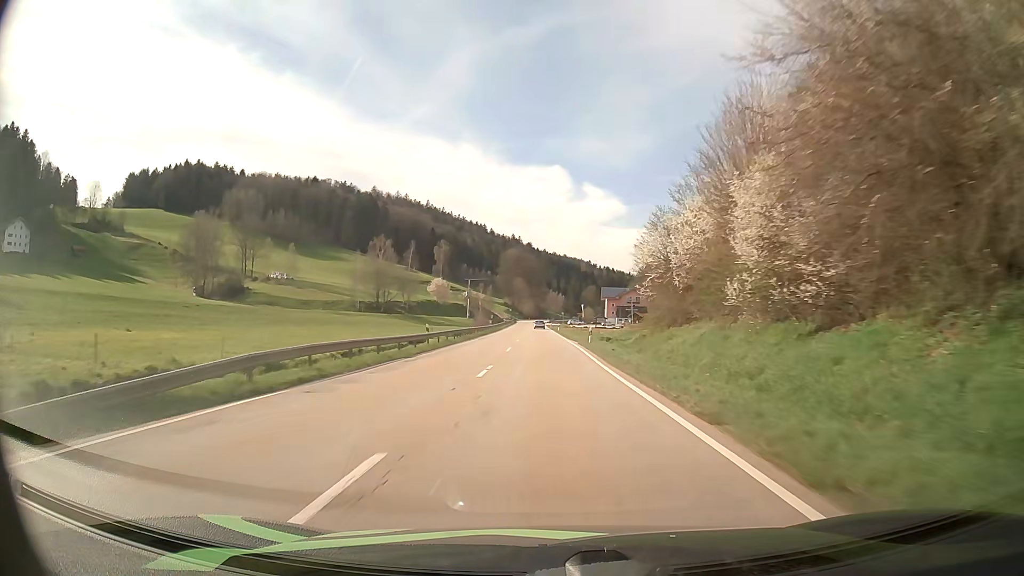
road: secondary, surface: asphalt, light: Day
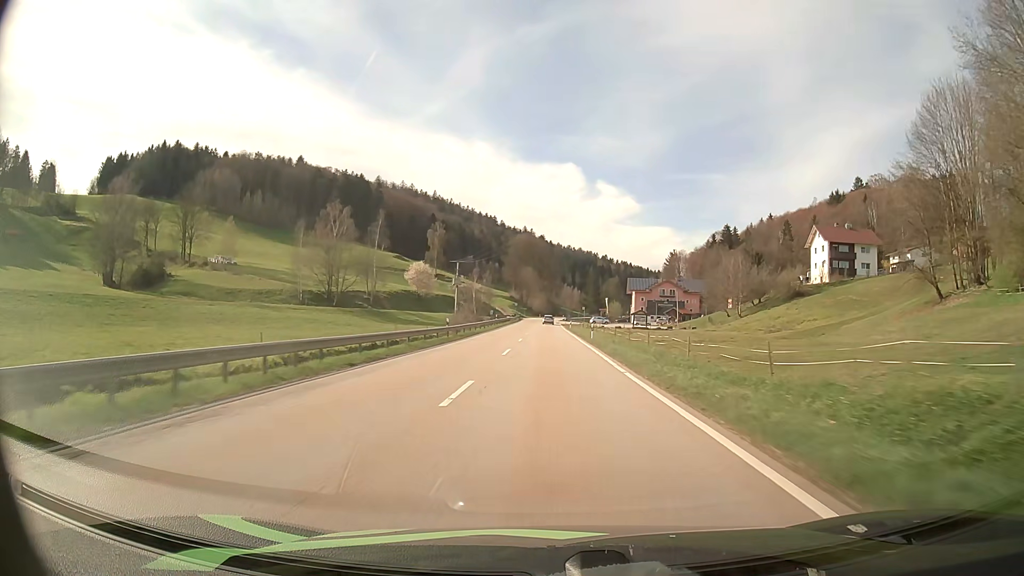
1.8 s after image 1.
(-0.4, +47.4) m; -1°
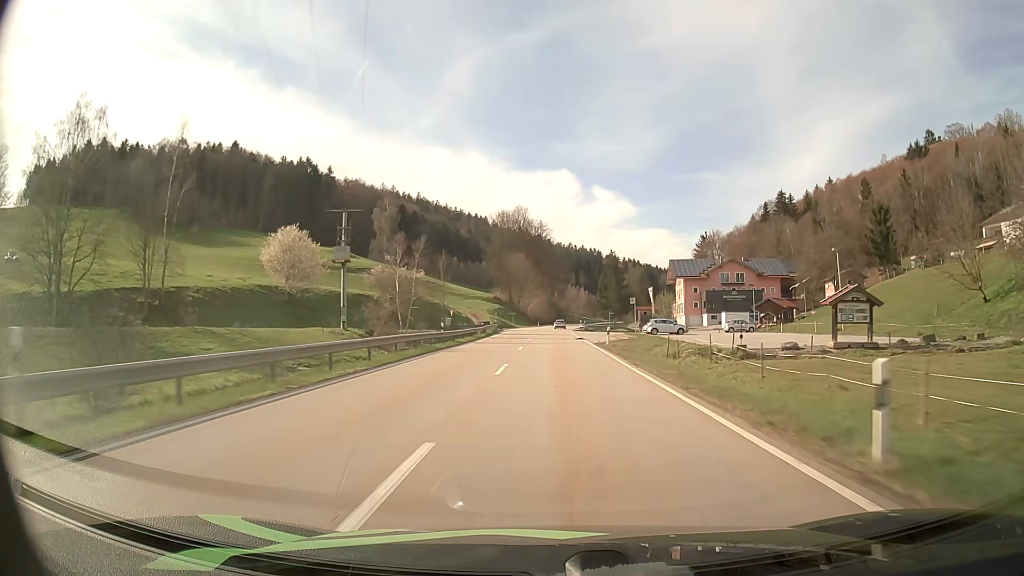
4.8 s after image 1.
(-0.1, +76.8) m; 0°
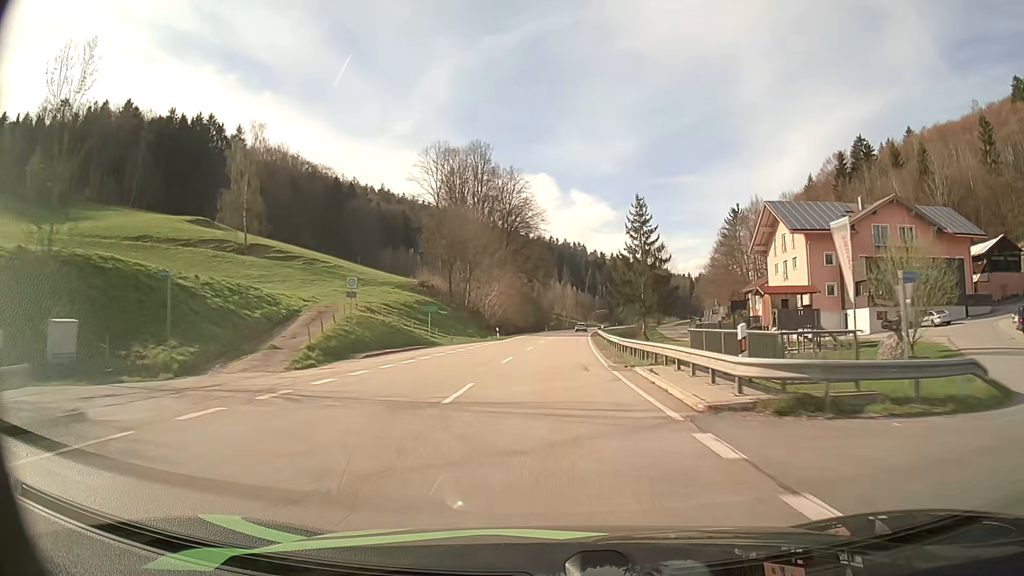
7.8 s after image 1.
(+0.4, +75.4) m; +2°
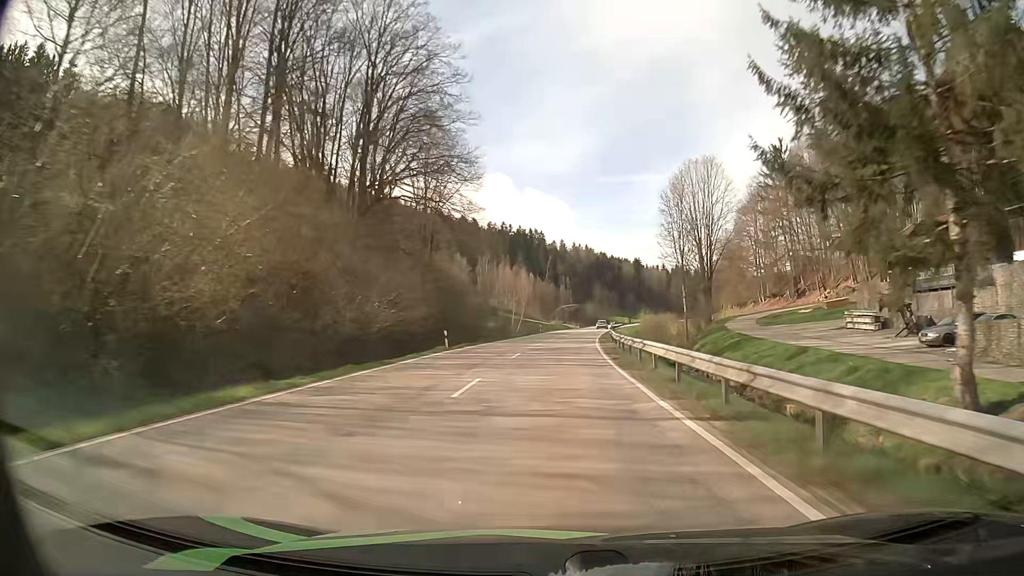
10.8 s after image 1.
(+2.7, +76.0) m; +4°
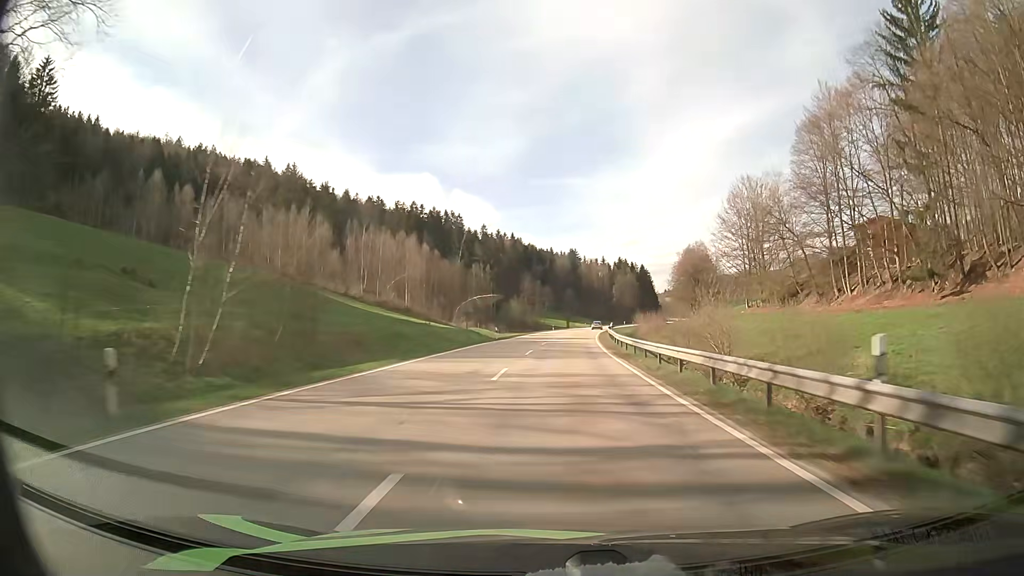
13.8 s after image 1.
(+3.8, +76.8) m; +6°
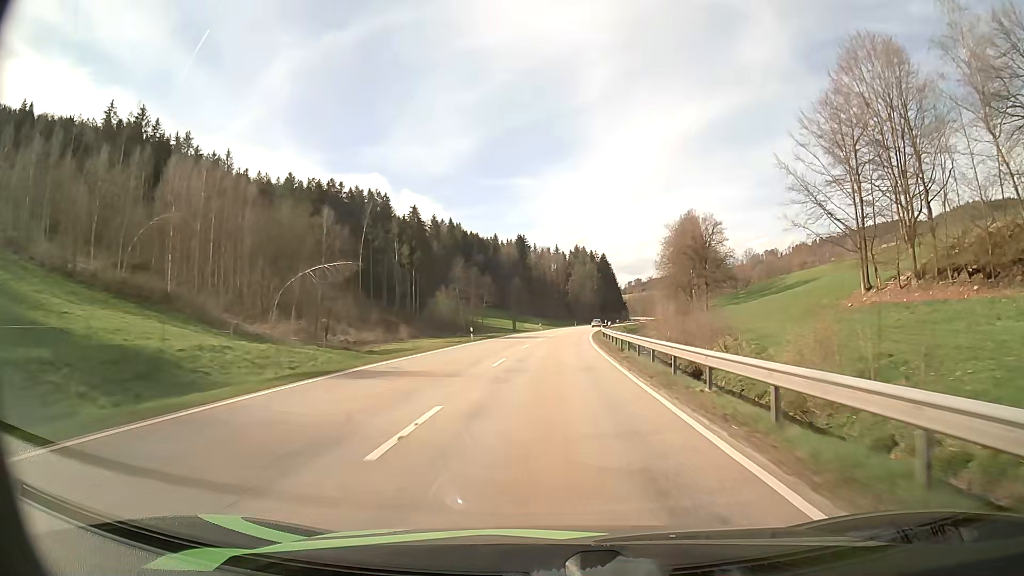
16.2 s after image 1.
(+2.7, +61.9) m; +4°
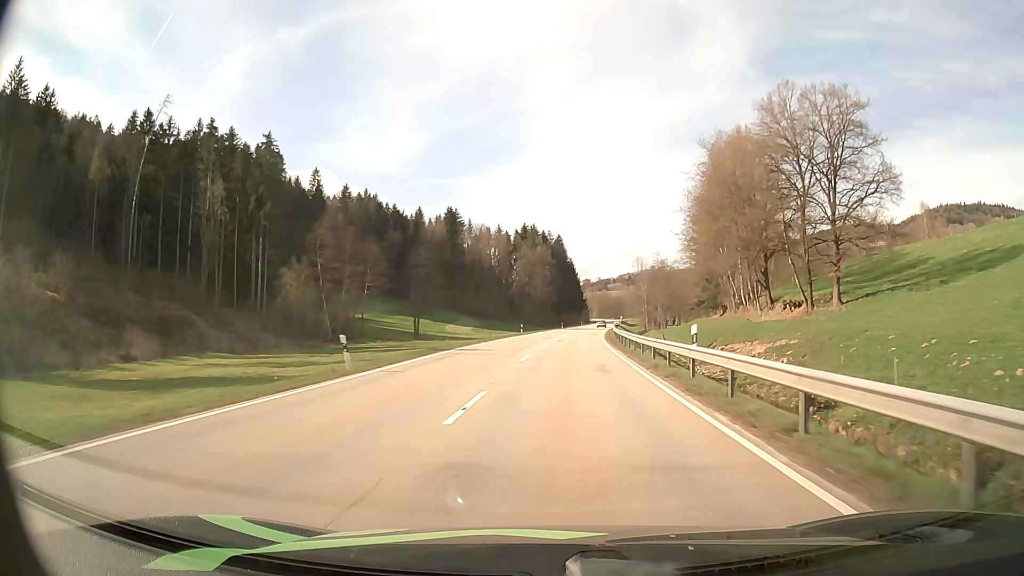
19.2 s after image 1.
(+3.0, +77.0) m; +5°
(0, +10) (0, +20) (+1, +30) (+1, +40) (+2, +50) (+3, +60) (+3, +70) (+4, +80) (+5, +90) (+6, +100) m
